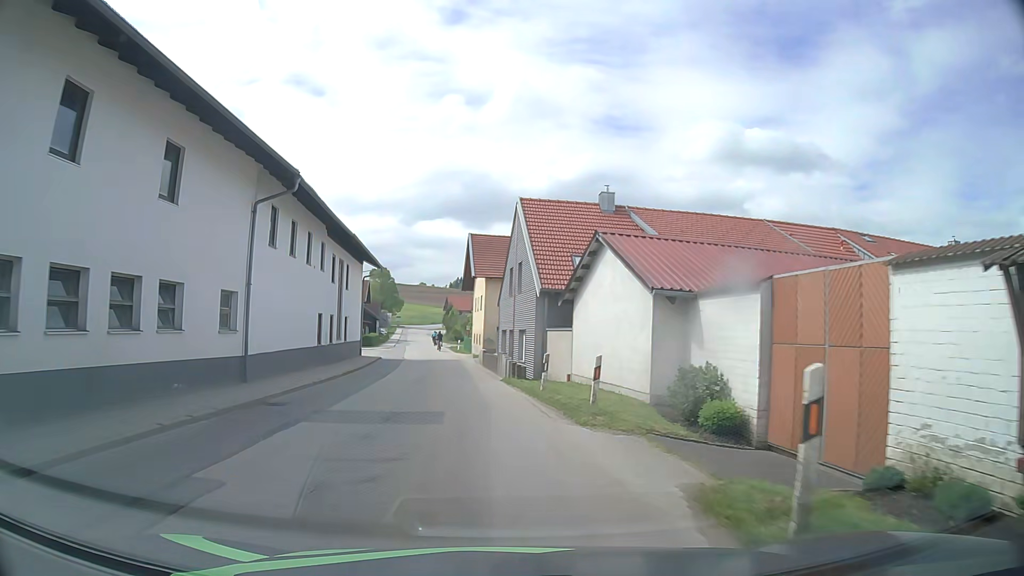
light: Day
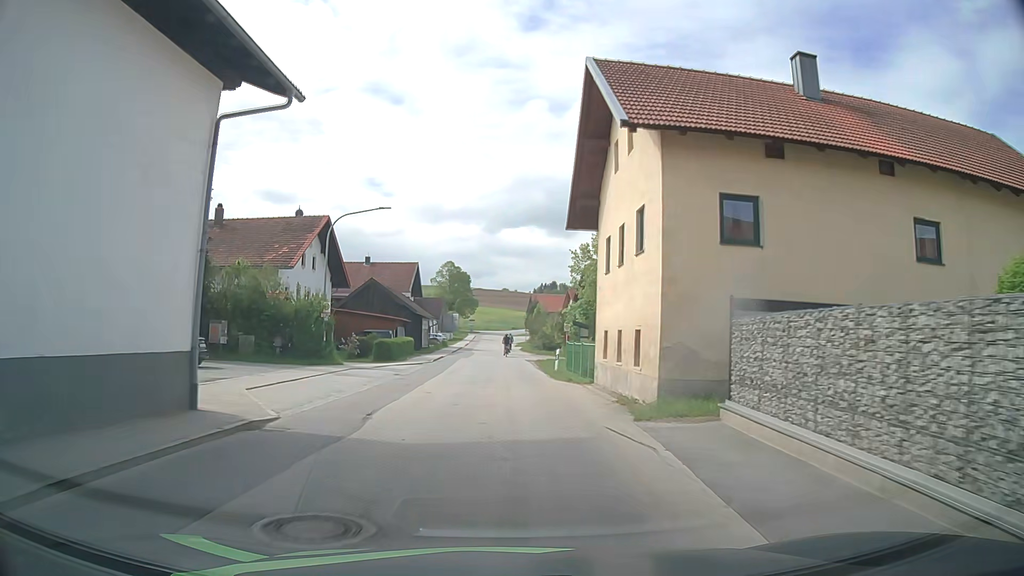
(-2.6, +33.1) m; -6°
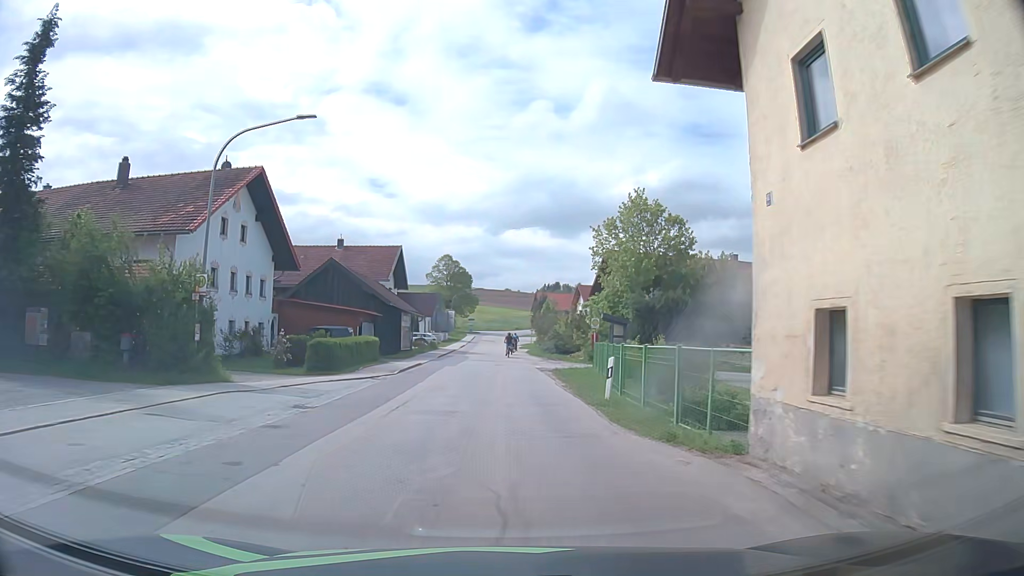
(-0.2, +13.8) m; -1°
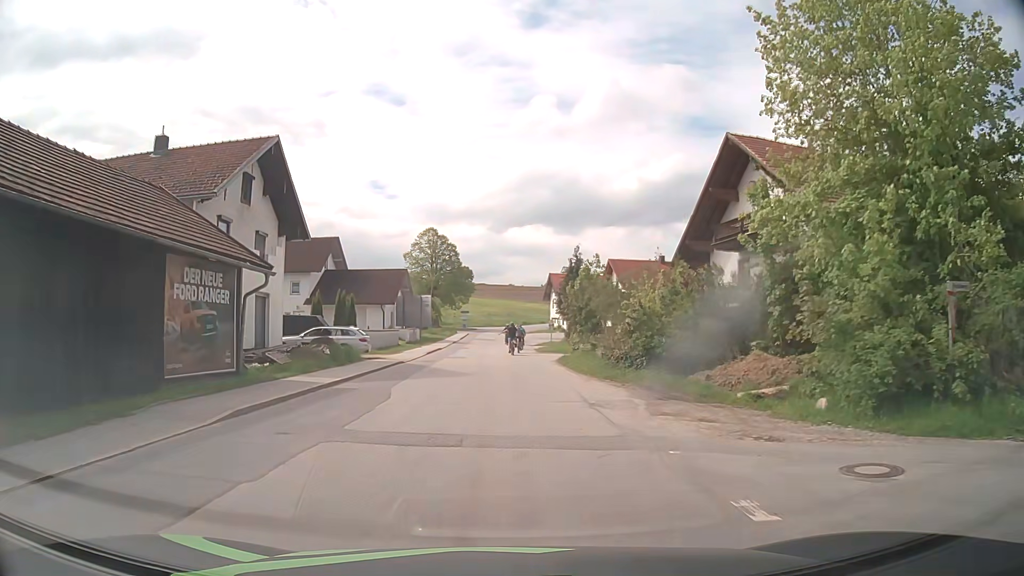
(-0.1, +34.3) m; 0°
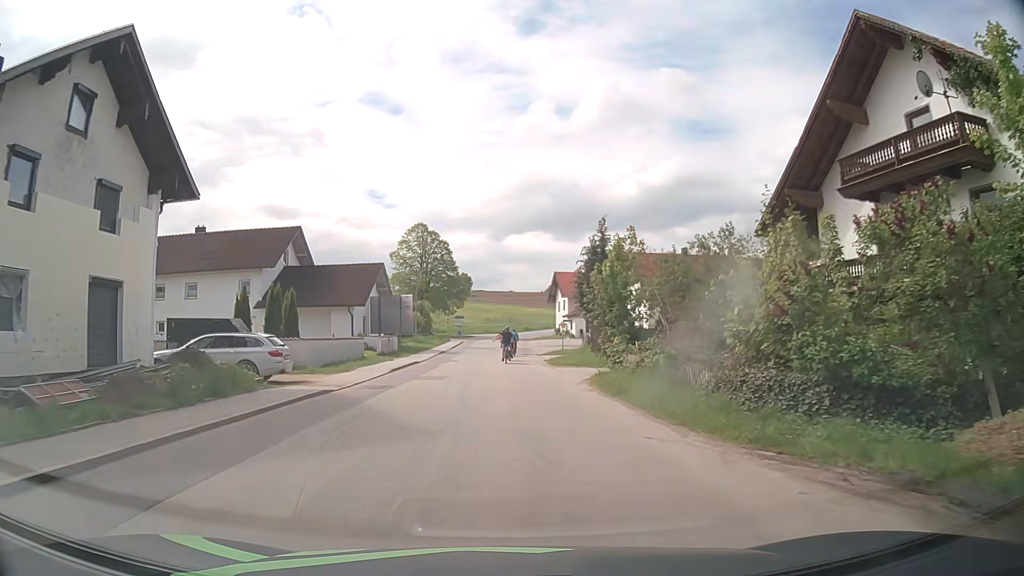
(0.0, +12.2) m; 0°
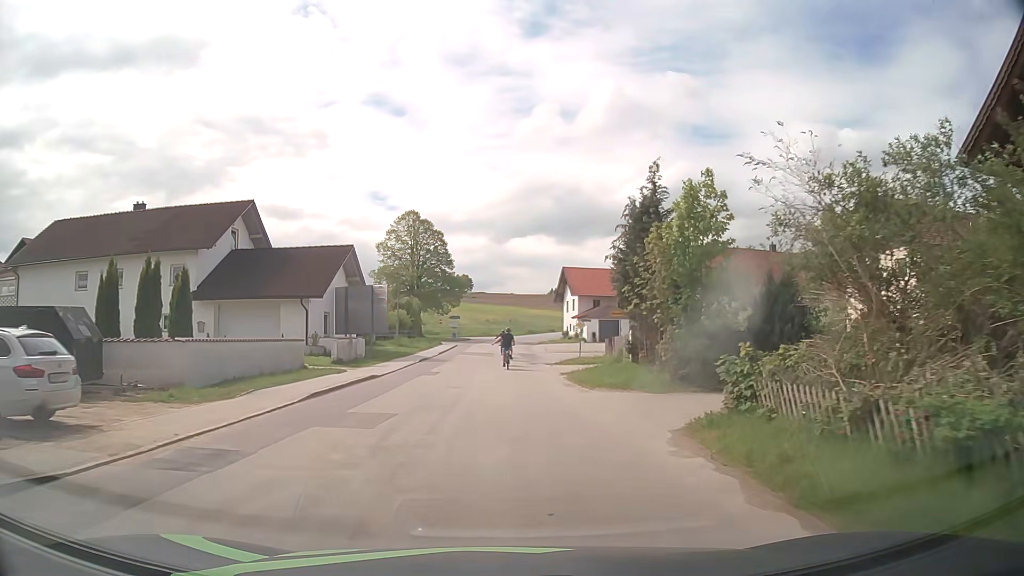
(-0.1, +11.1) m; -1°
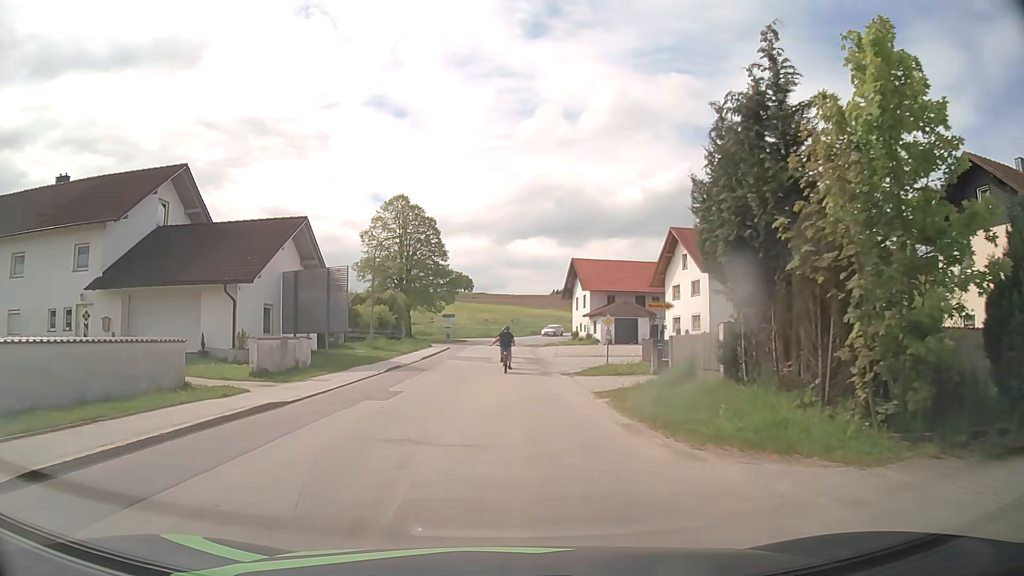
(0.0, +10.1) m; 0°
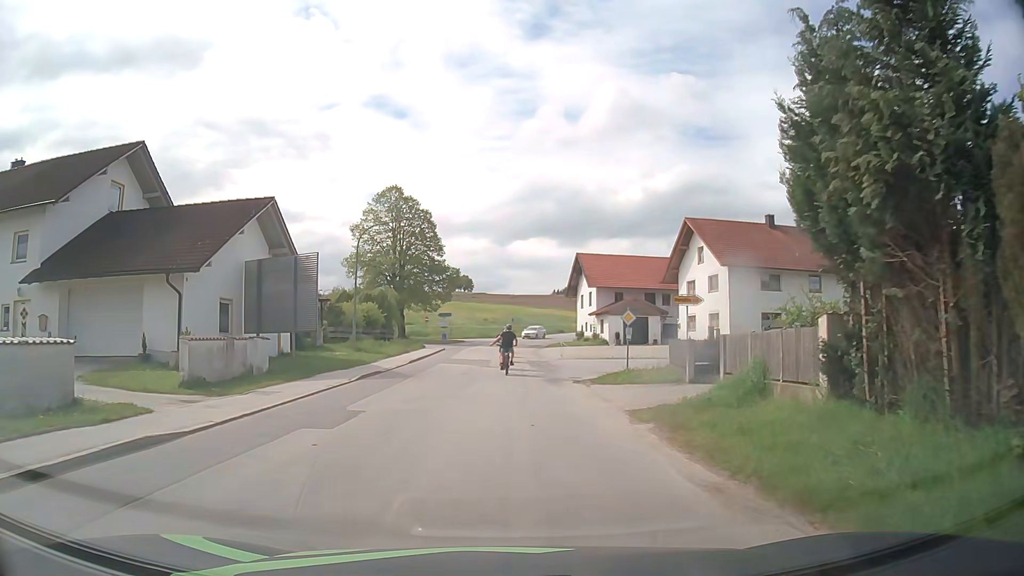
(0.0, +4.7) m; 0°
(0, +10) (0, +20) (0, +30) (0, +40) (0, +50) (+1, +60) (+3, +70) (+6, +79) (+10, +88) (+15, +97) m
